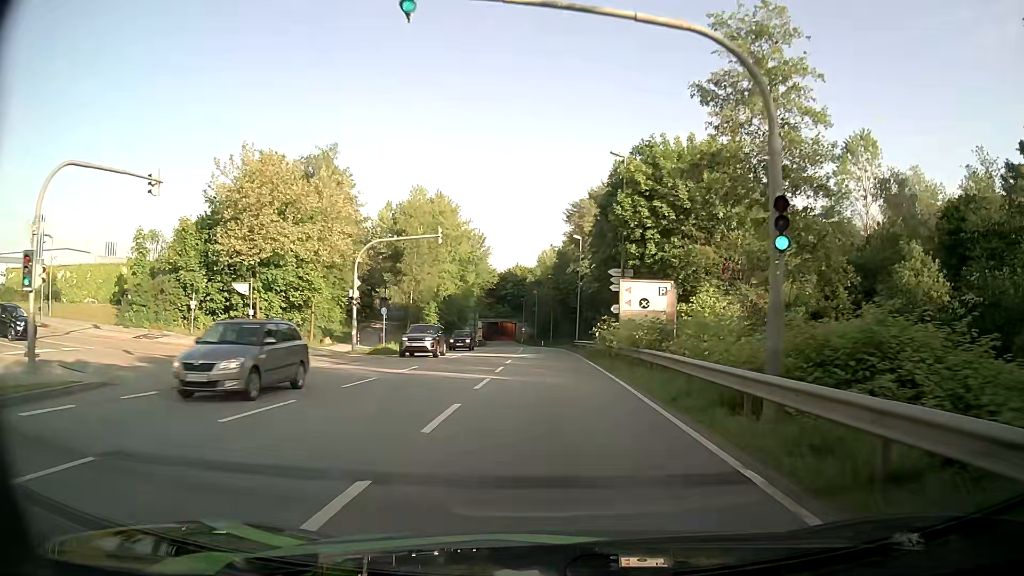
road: secondary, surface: asphalt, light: Day
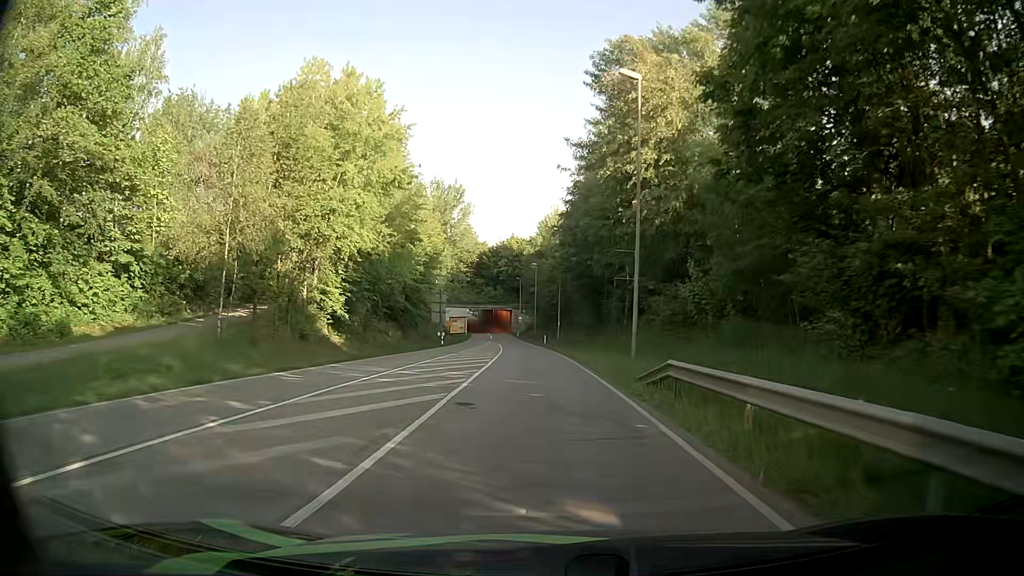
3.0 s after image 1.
(-0.5, +39.6) m; -1°
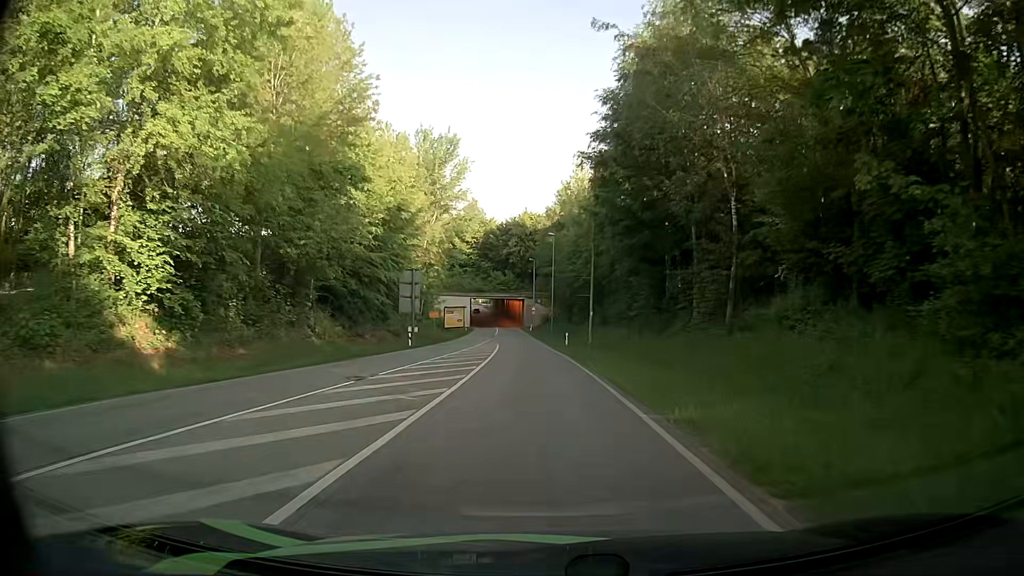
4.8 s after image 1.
(-0.1, +24.0) m; 0°
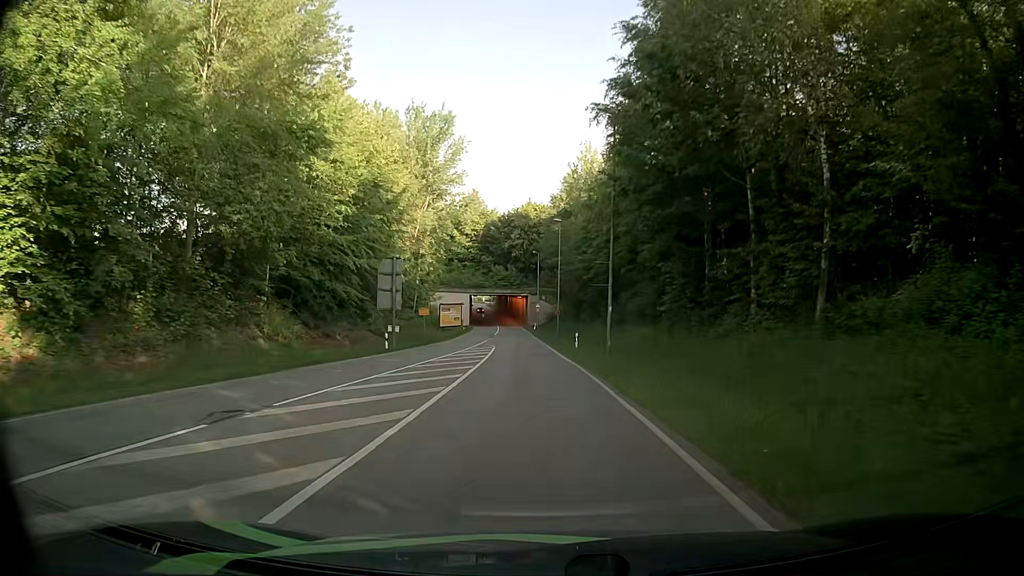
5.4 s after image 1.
(-0.1, +8.0) m; -1°
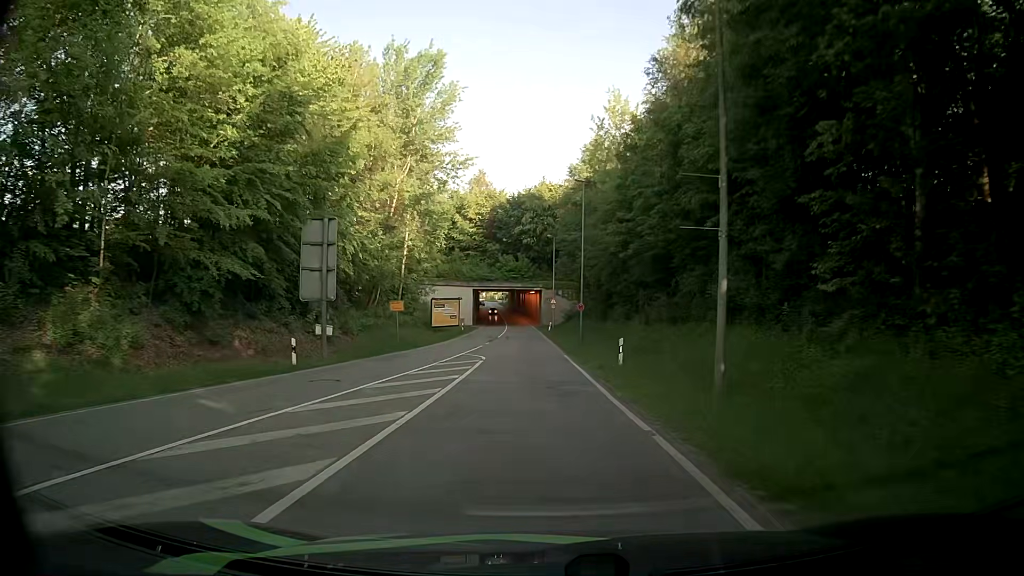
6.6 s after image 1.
(-0.2, +16.0) m; -1°
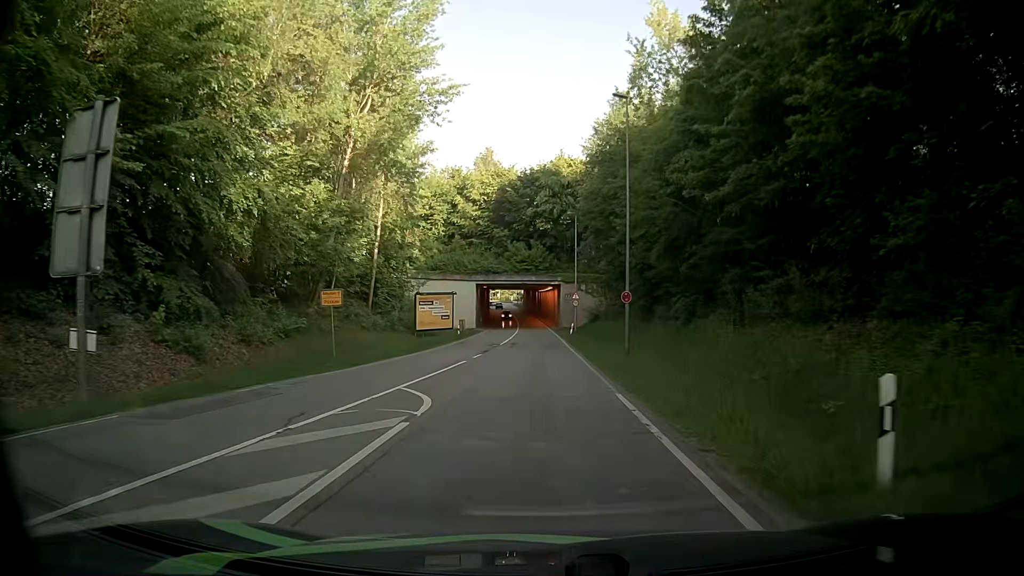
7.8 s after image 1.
(-0.2, +16.1) m; -1°
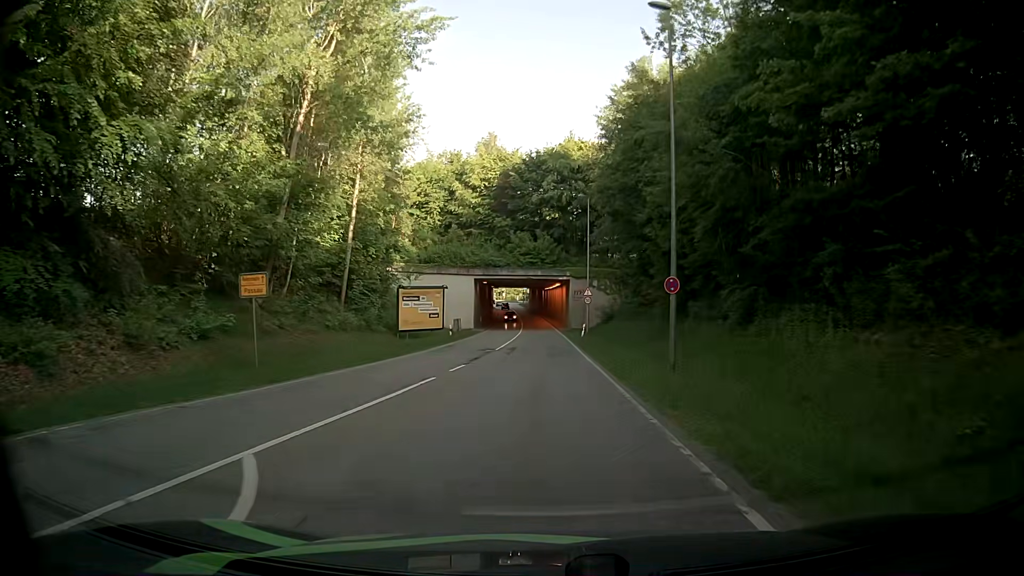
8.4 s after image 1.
(-0.1, +8.1) m; -1°
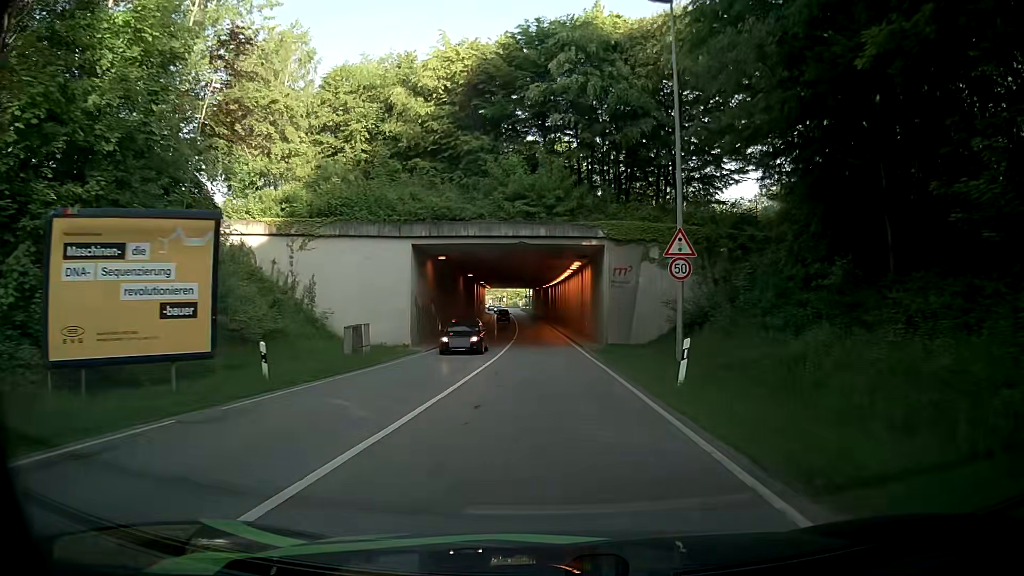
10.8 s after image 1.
(-0.4, +32.2) m; -1°
